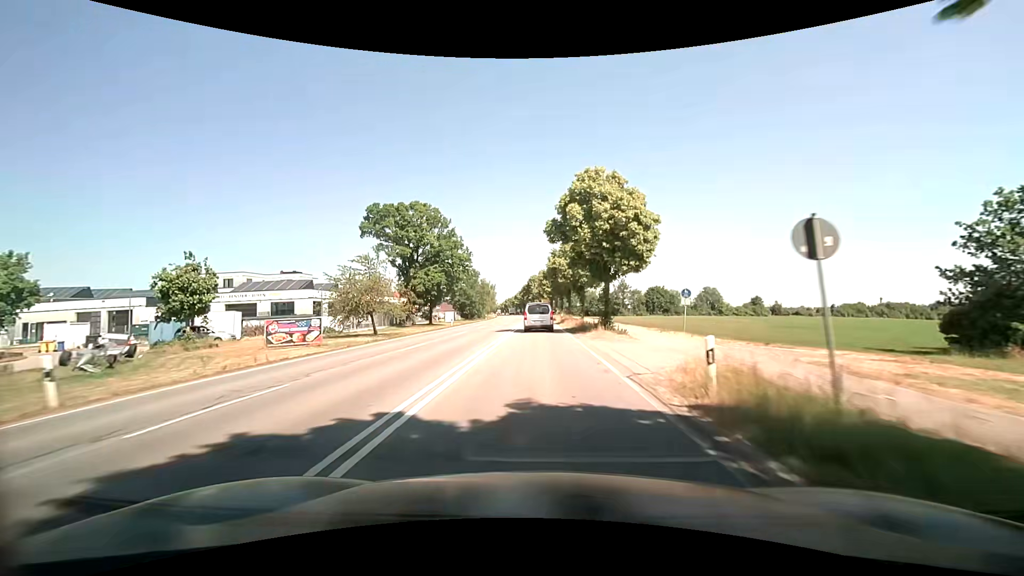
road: secondary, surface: asphalt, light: Day
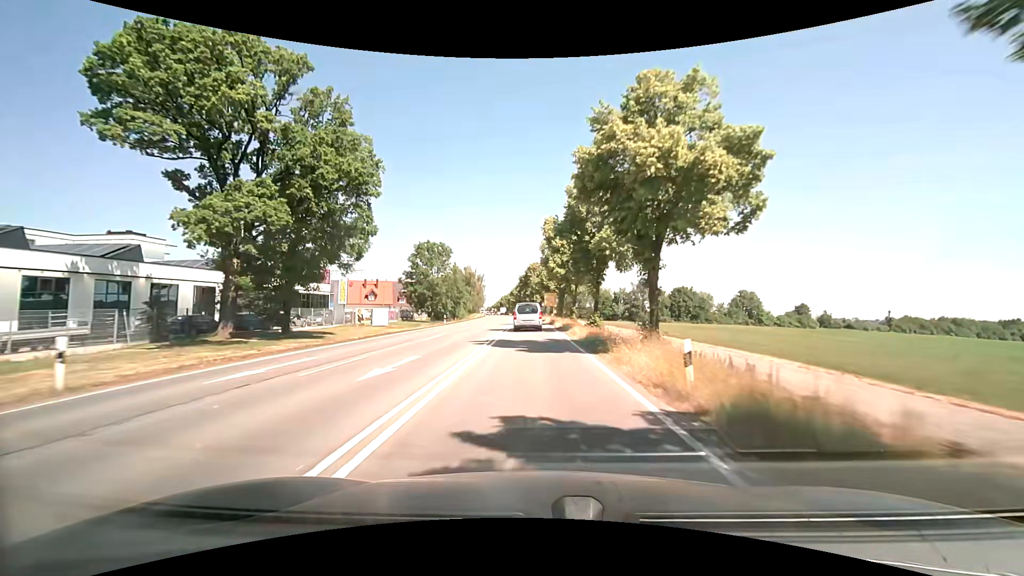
(+0.1, +43.2) m; 0°
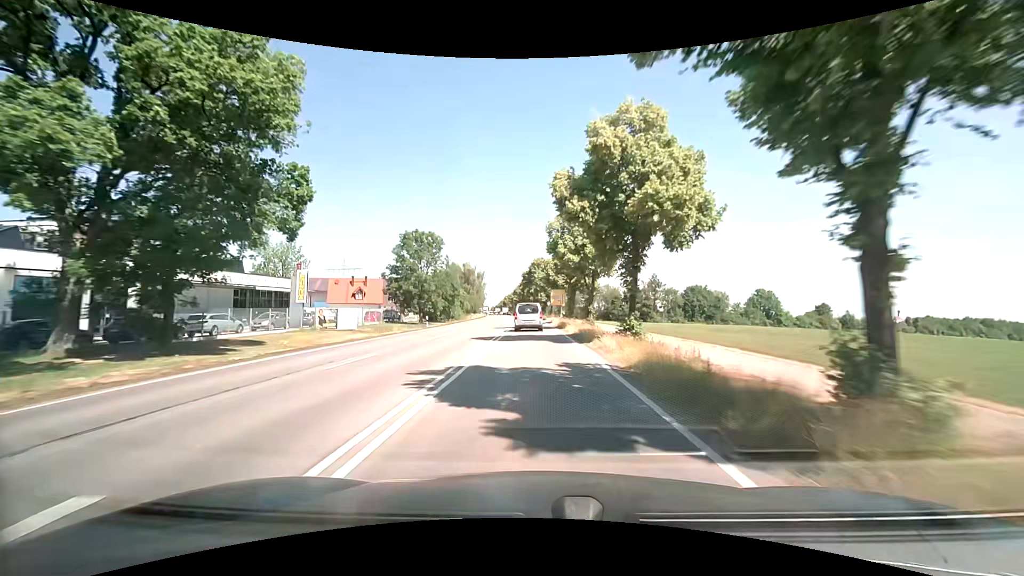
(0.0, +10.8) m; 0°
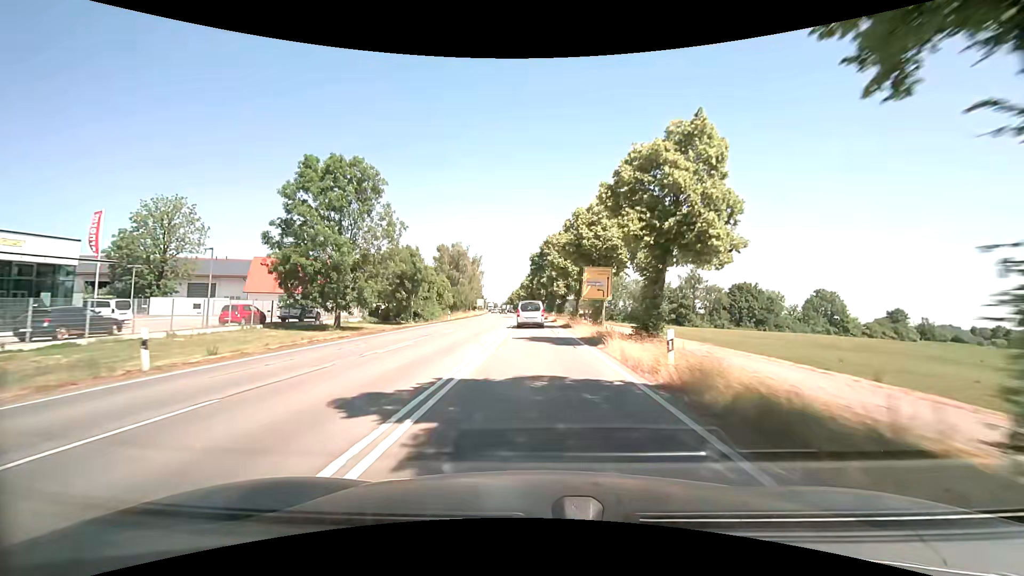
(-0.6, +32.3) m; -2°
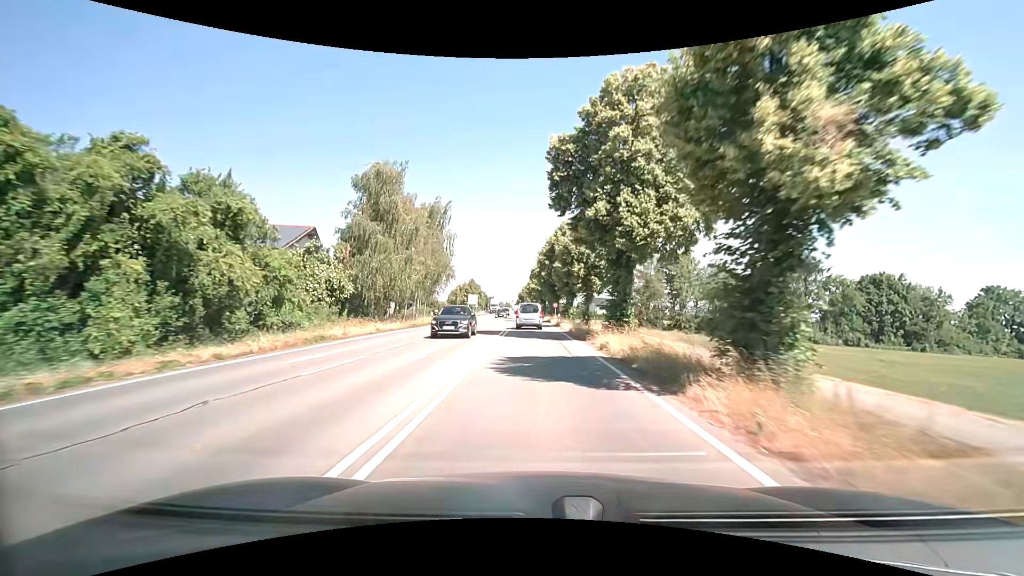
(-0.7, +53.1) m; -2°
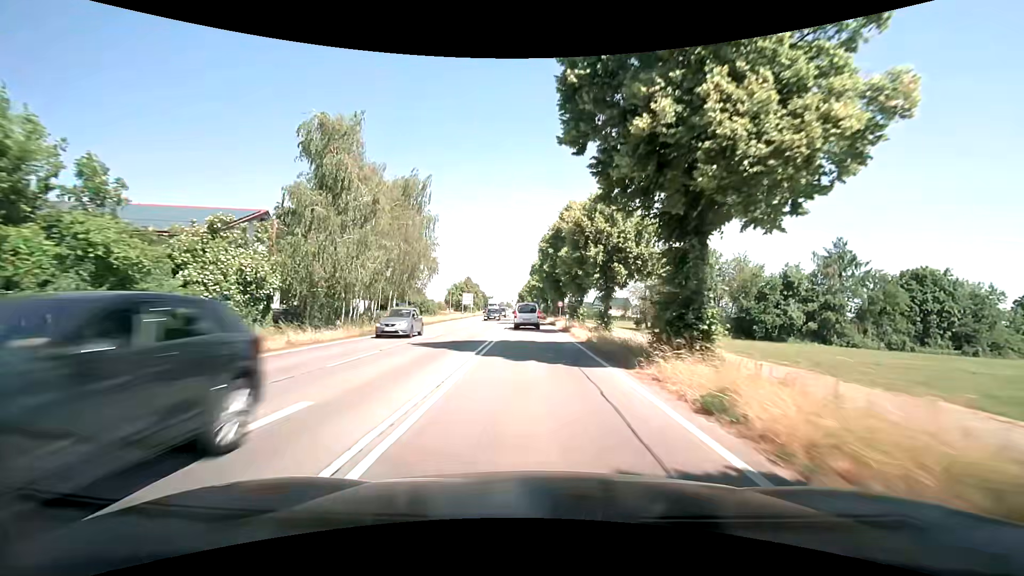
(0.0, +10.3) m; 0°
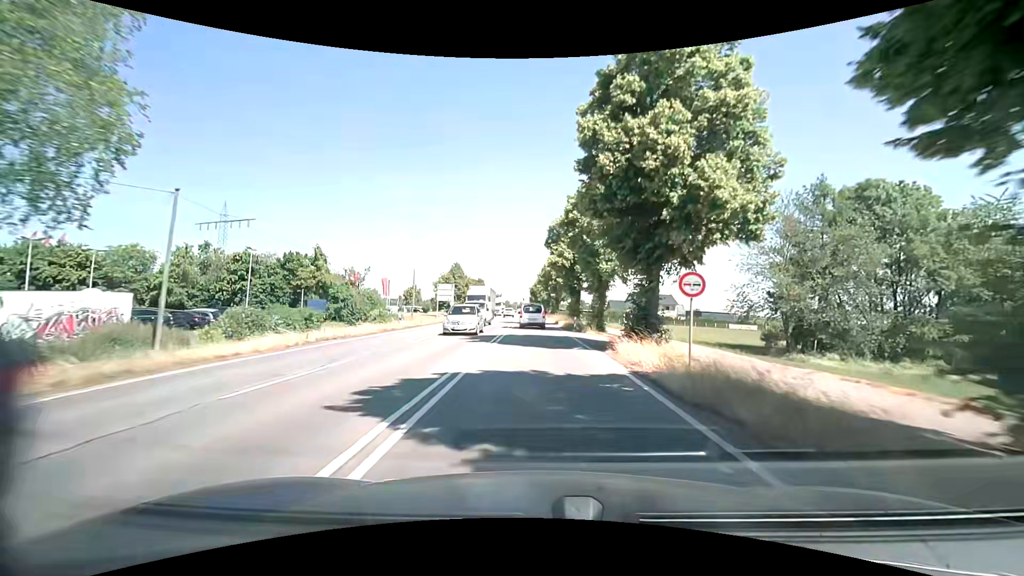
(-0.6, +40.2) m; -2°
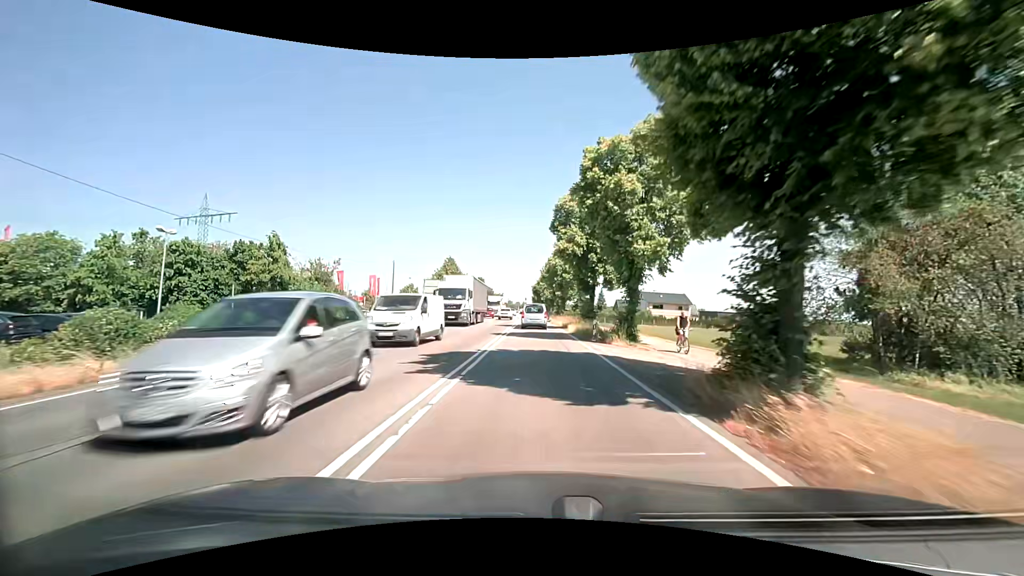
(0.0, +9.7) m; 0°
(0, +10) (0, +20) (0, +30) (0, +40) (0, +50) (0, +60) (0, +70) (-1, +80) (-1, +90) (-1, +100) m
